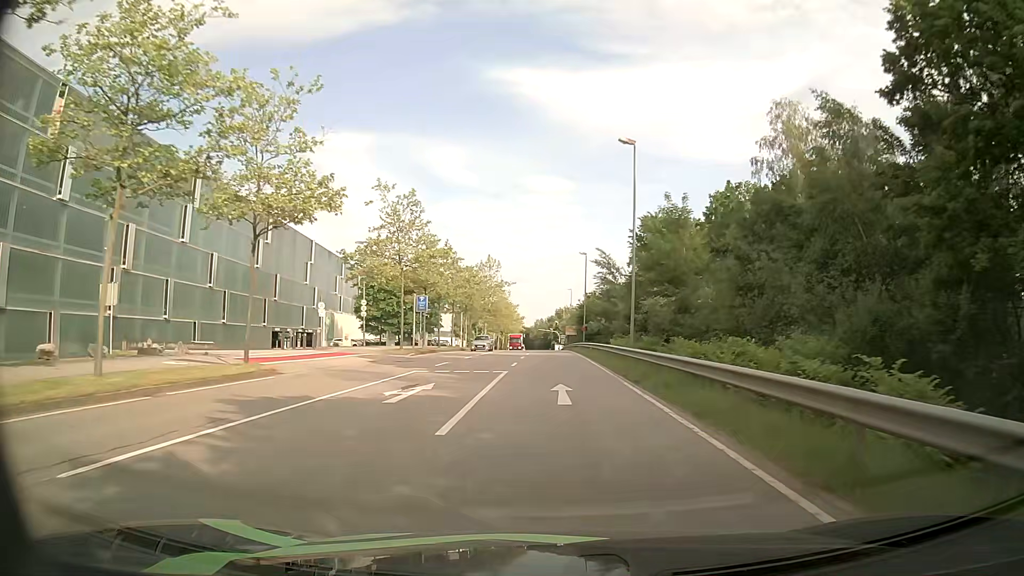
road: secondary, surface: asphalt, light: Day
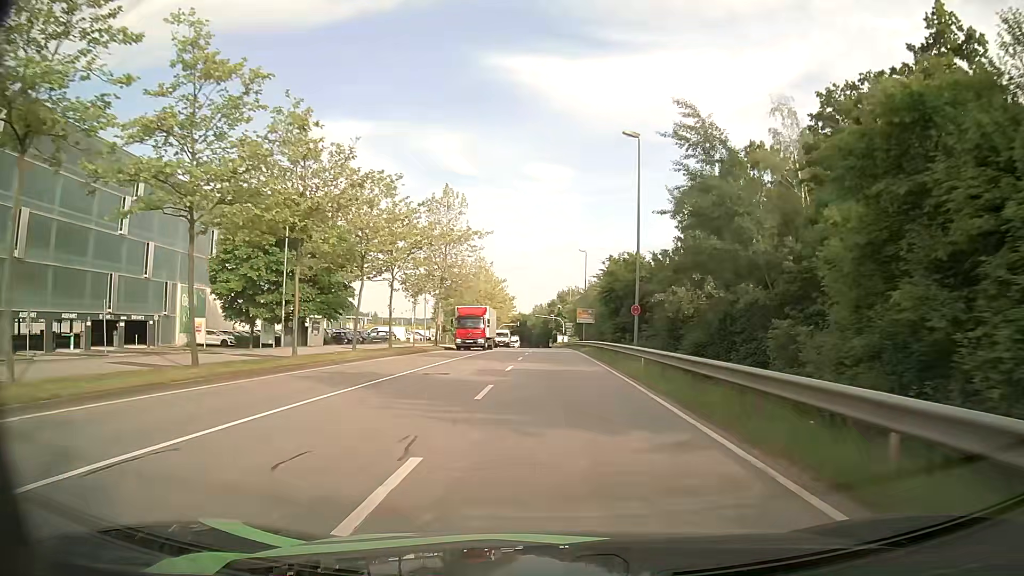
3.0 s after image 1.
(-0.1, +40.9) m; 0°
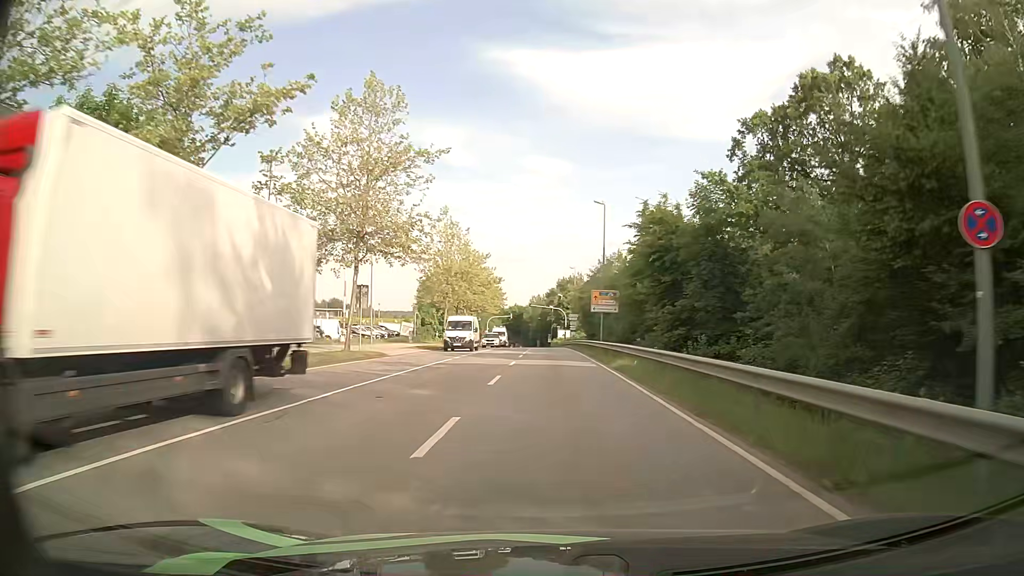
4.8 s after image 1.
(0.0, +24.0) m; 0°
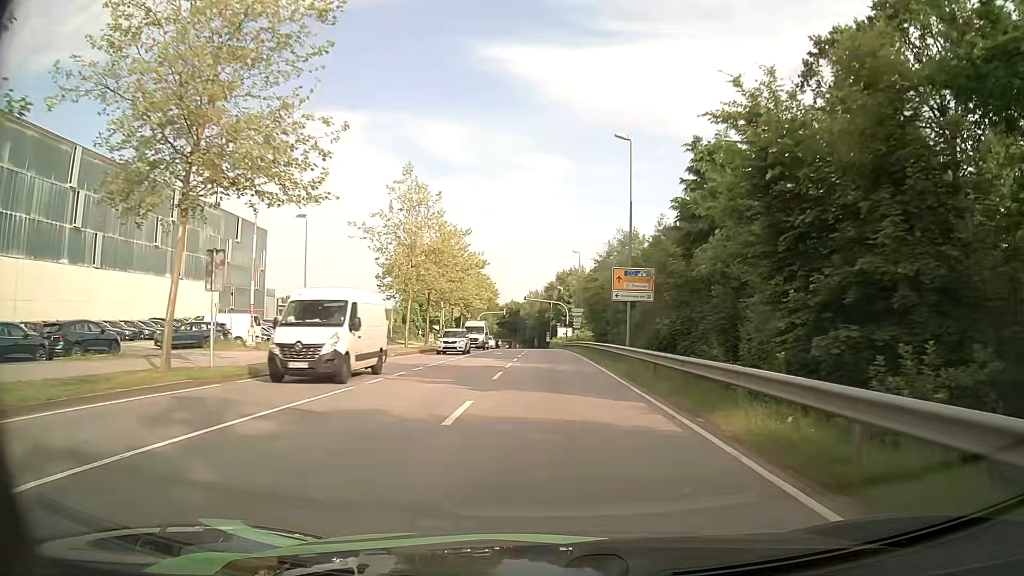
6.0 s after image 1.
(+0.1, +15.5) m; 0°
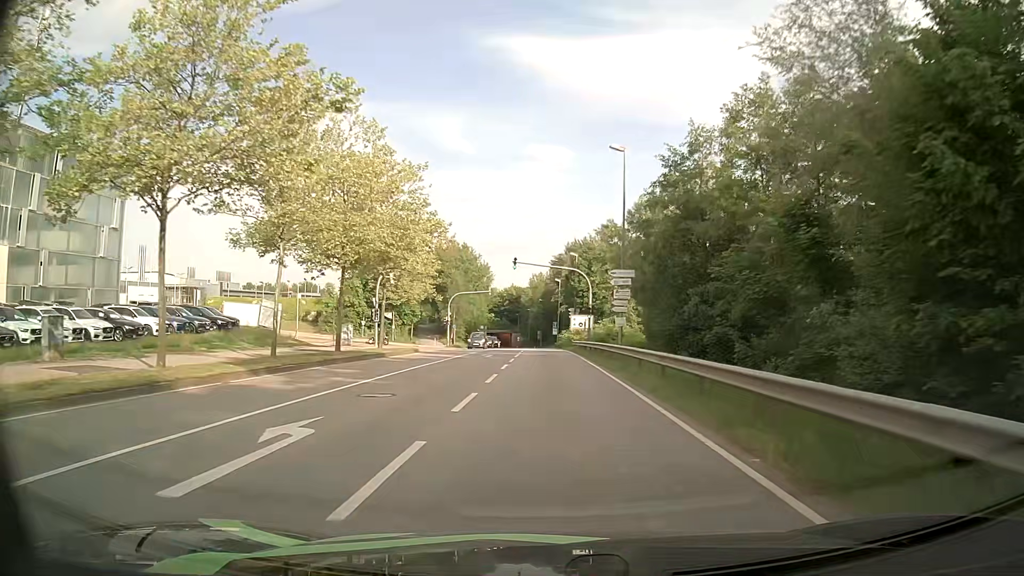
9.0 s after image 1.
(-0.1, +37.9) m; -1°
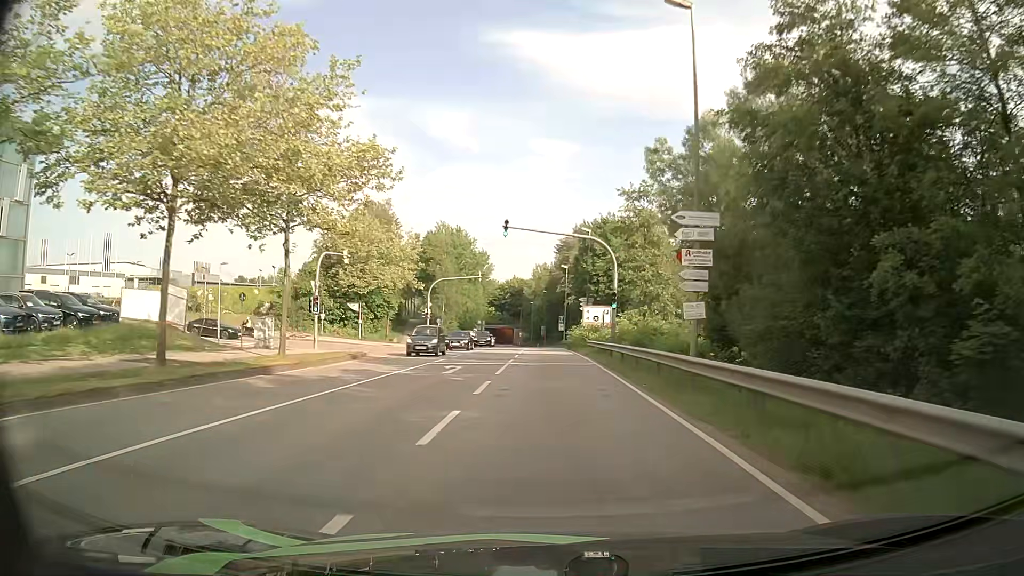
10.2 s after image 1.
(0.0, +15.3) m; -1°
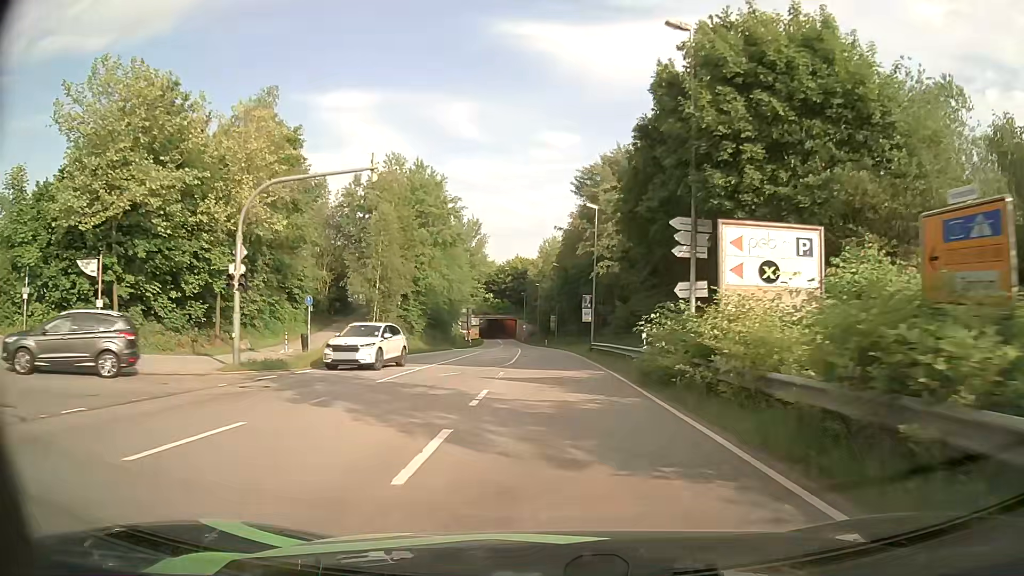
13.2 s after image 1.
(0.0, +39.1) m; 0°
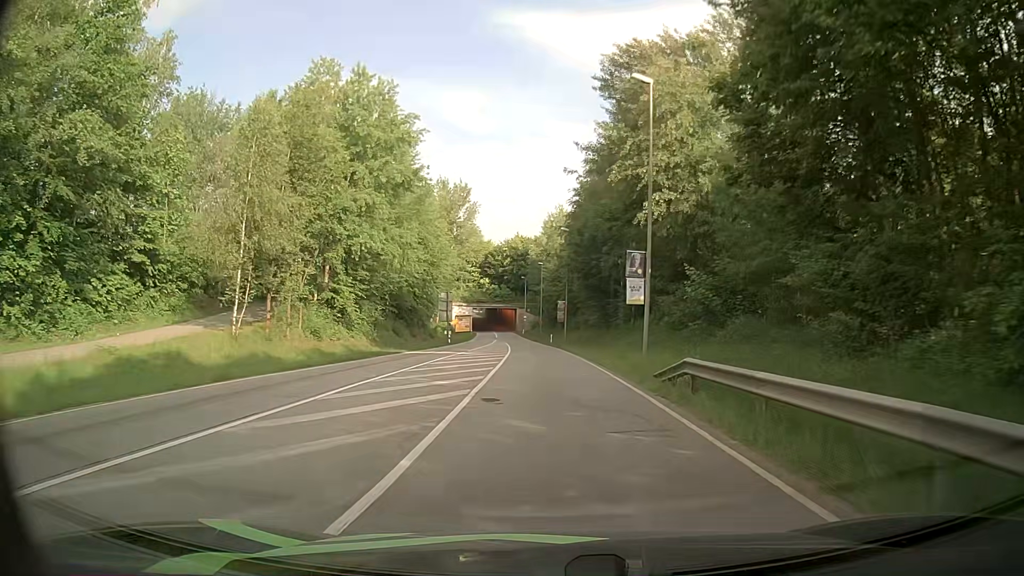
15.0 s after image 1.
(-0.1, +24.1) m; -1°
(0, +10) (0, +20) (0, +30) (0, +40) (-1, +50) (-1, +60) (-2, +70) (-2, +80) (-3, +90) (-4, +100) m
